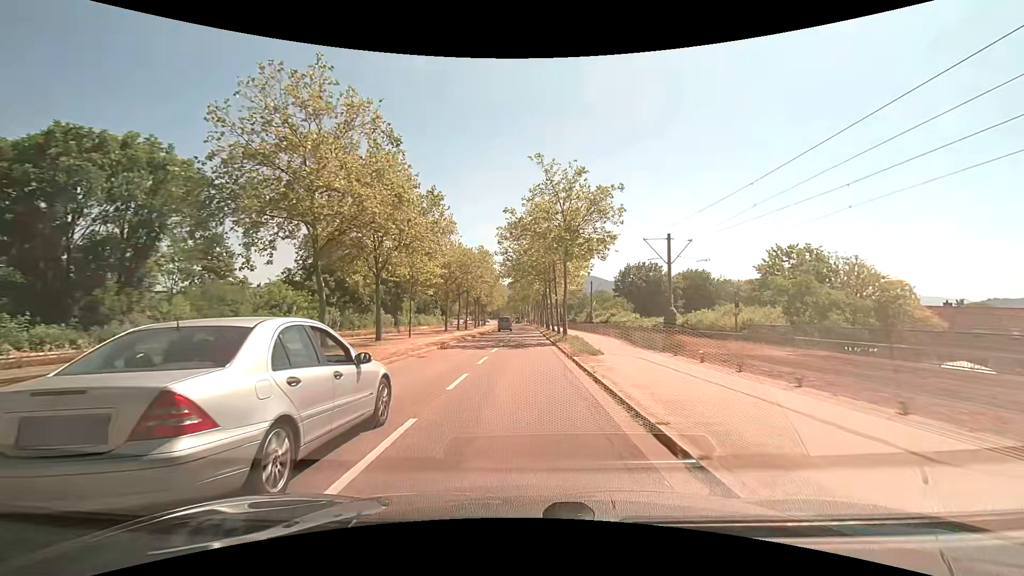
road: secondary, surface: asphalt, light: Day
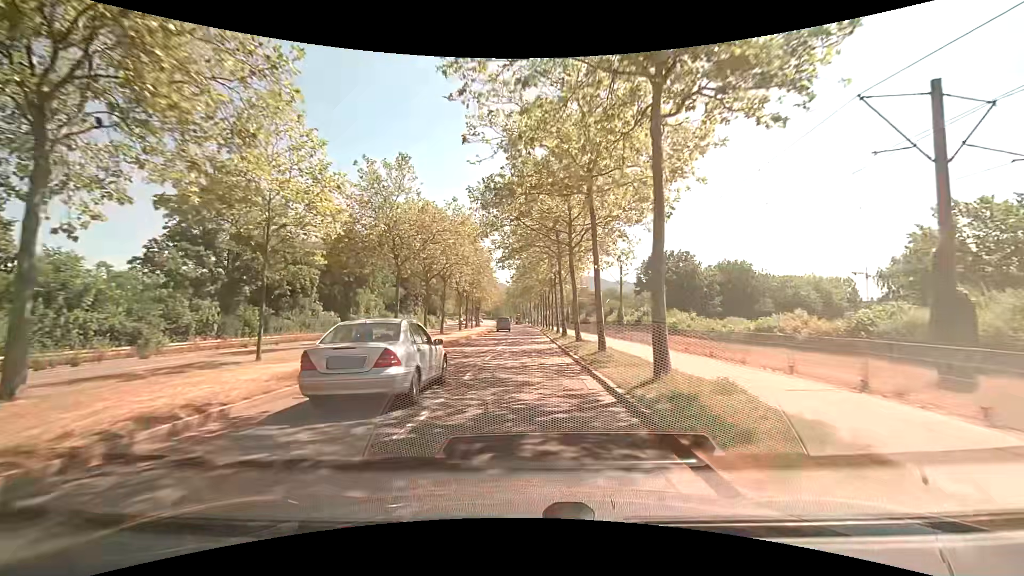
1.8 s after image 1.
(-0.1, +22.2) m; -1°
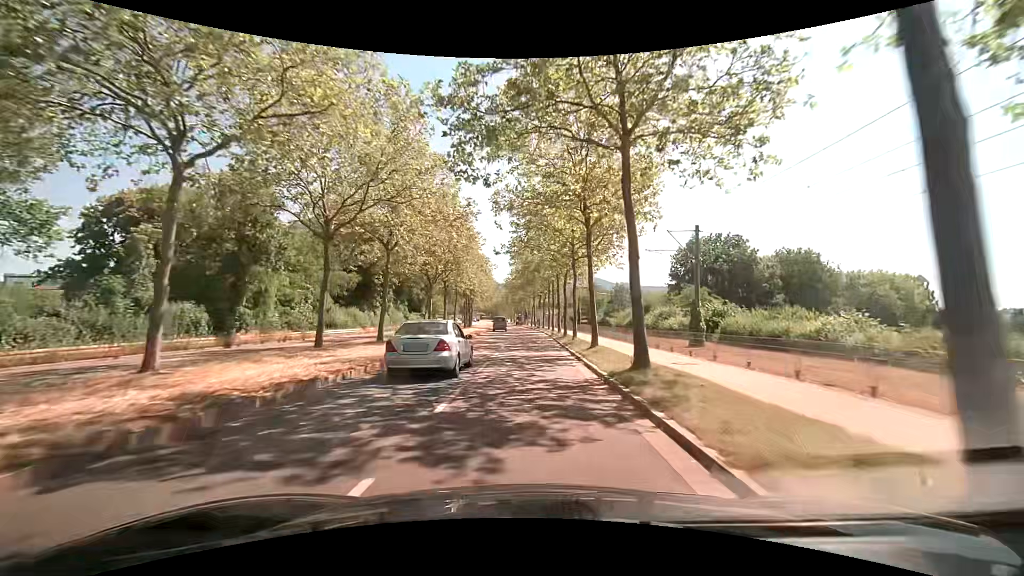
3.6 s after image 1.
(+0.1, +22.4) m; +1°
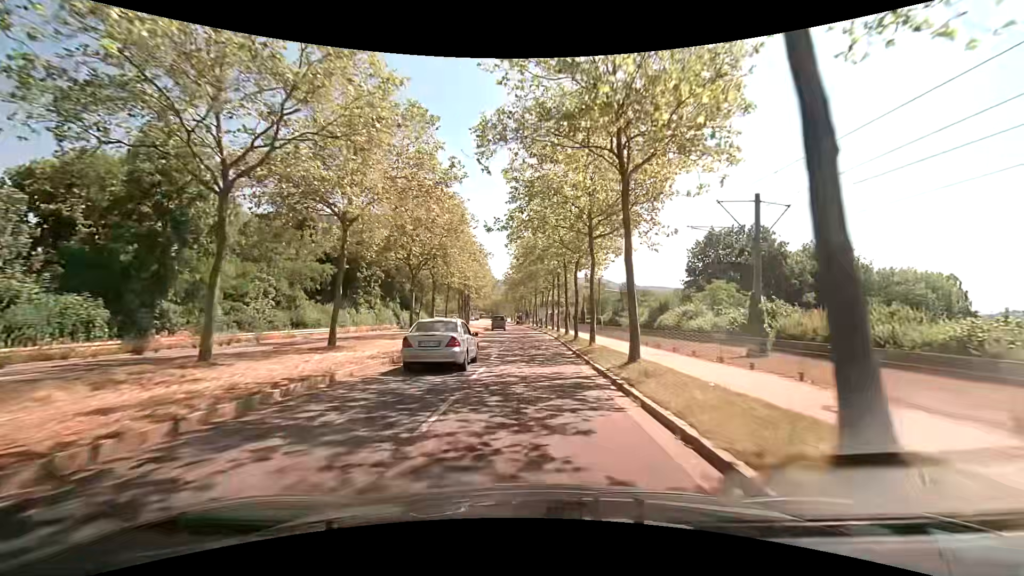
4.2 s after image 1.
(-0.1, +7.5) m; -1°
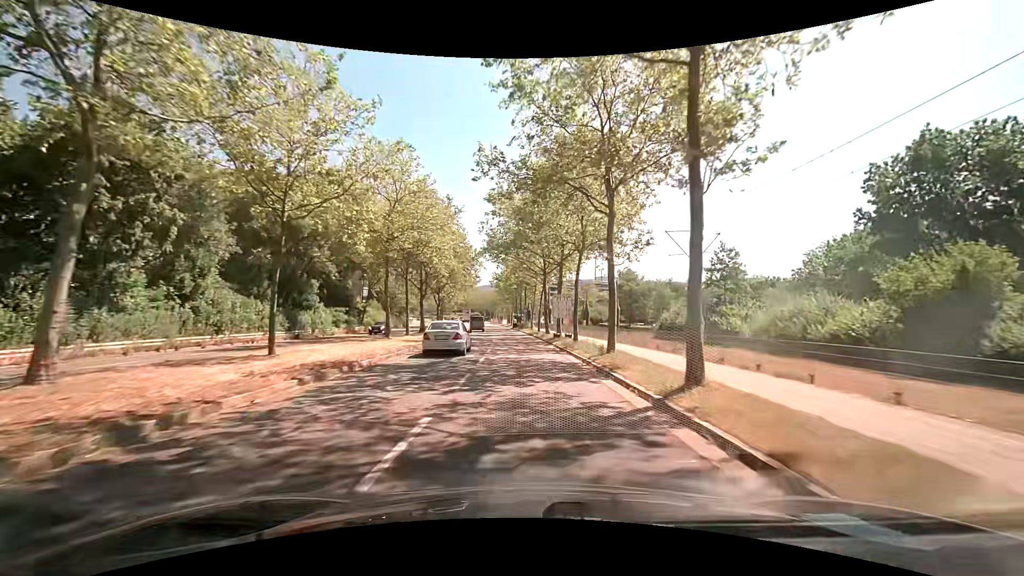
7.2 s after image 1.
(0.0, +37.8) m; 0°
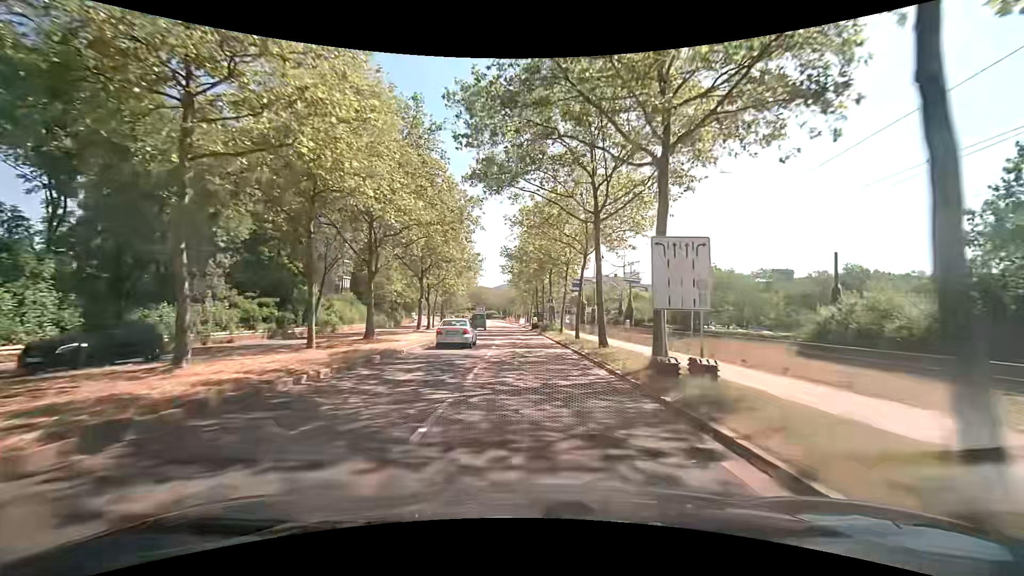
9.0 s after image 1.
(-0.7, +22.7) m; -3°
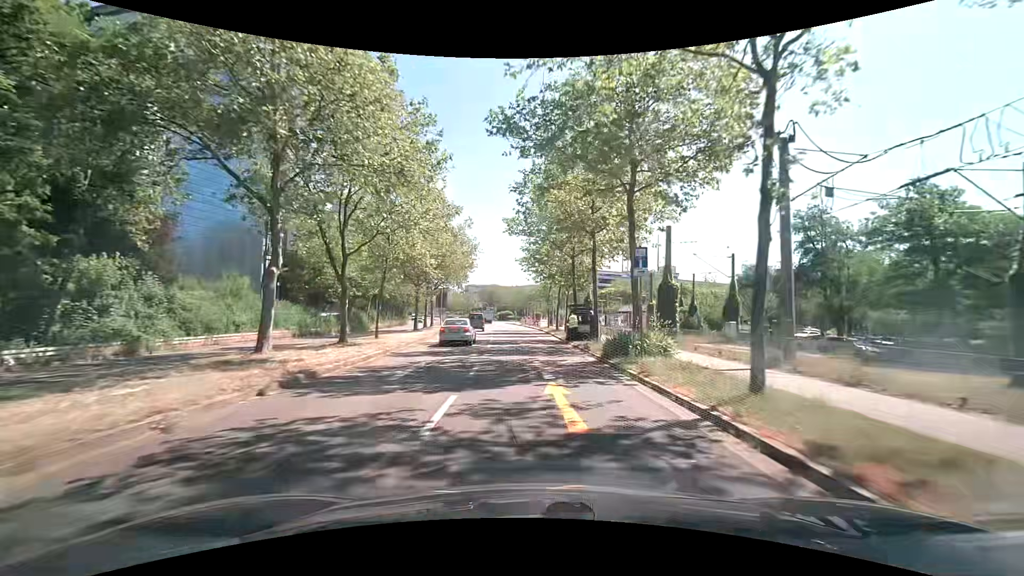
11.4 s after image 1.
(-0.5, +29.6) m; -1°
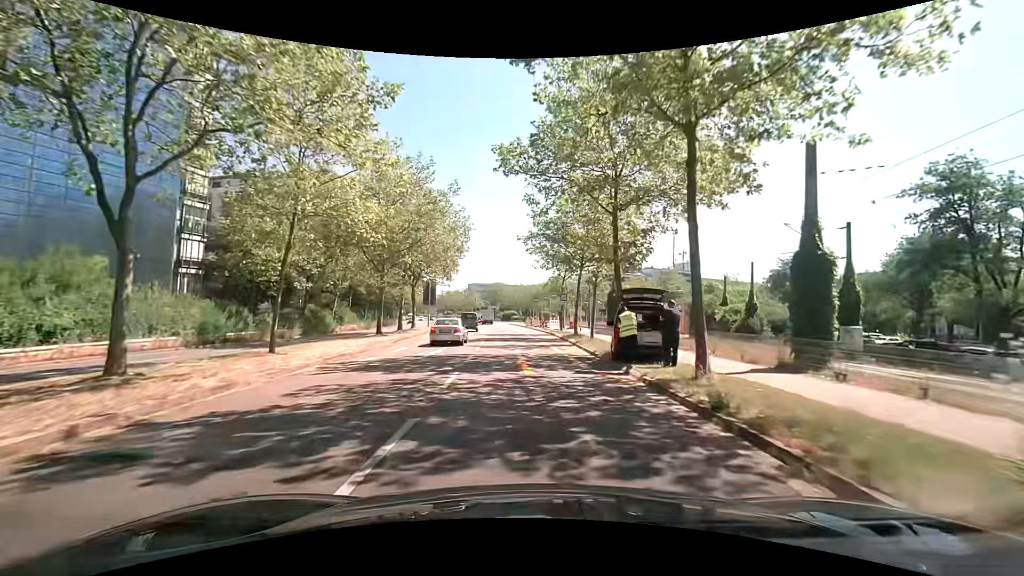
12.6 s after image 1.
(-0.3, +14.0) m; -1°
(0, +10) (0, +20) (-1, +30) (-1, +40) (-2, +50) (-3, +60) (-6, +70) (-8, +79) (-10, +89) (-11, +99) m
